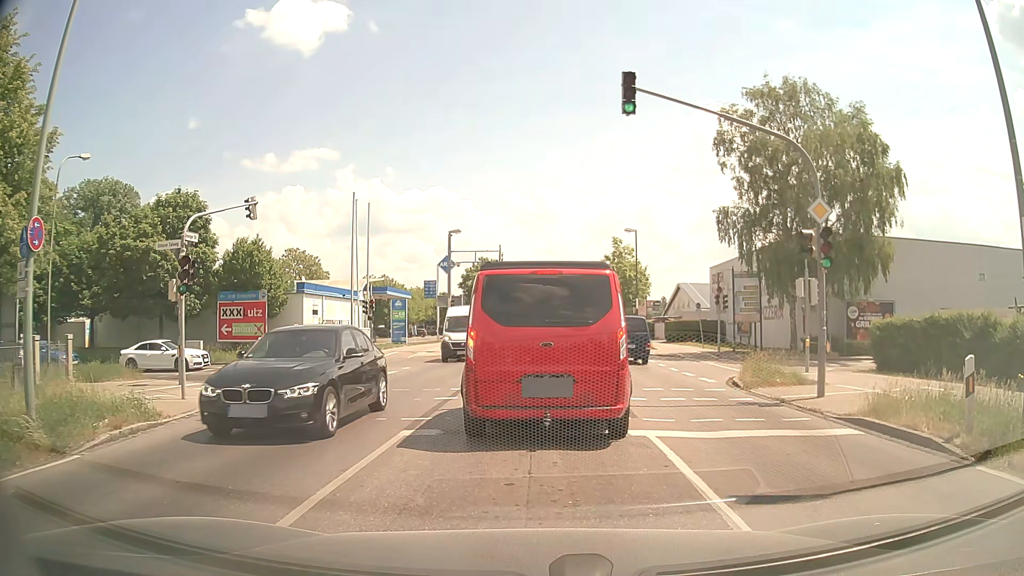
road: tertiary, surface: asphalt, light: Day
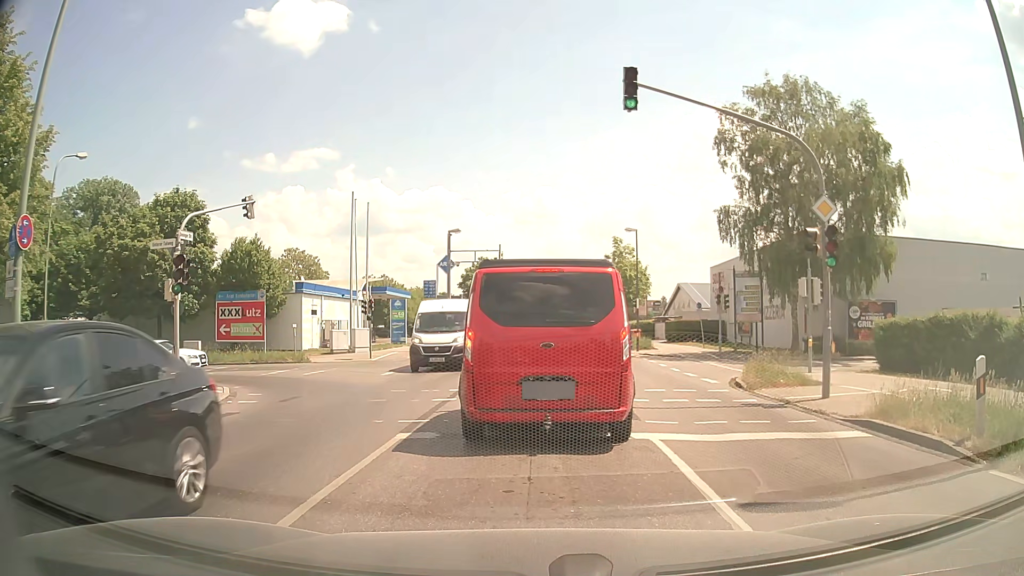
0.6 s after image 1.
(0.0, +0.2) m; 0°
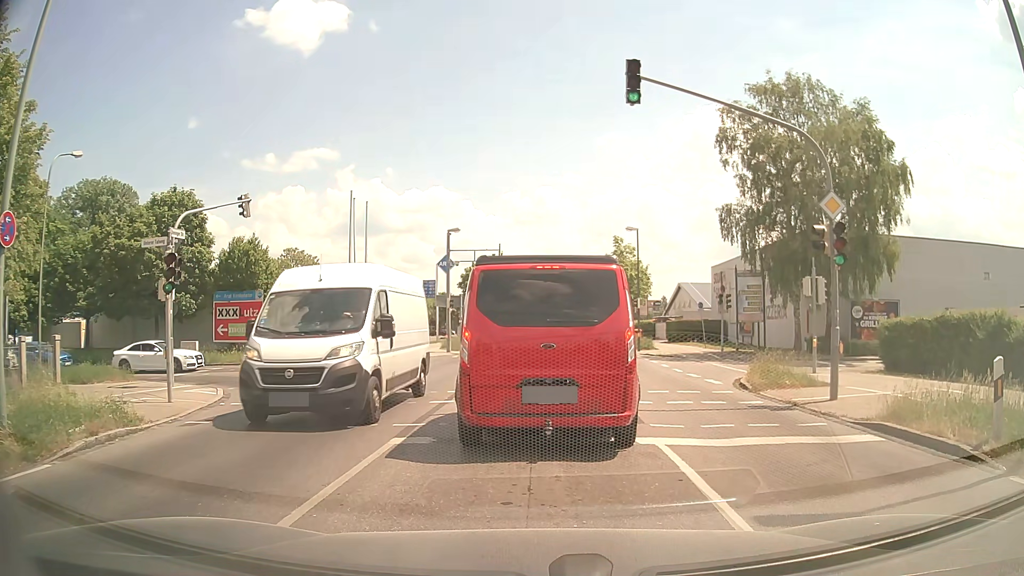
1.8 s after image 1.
(0.0, +0.4) m; 0°
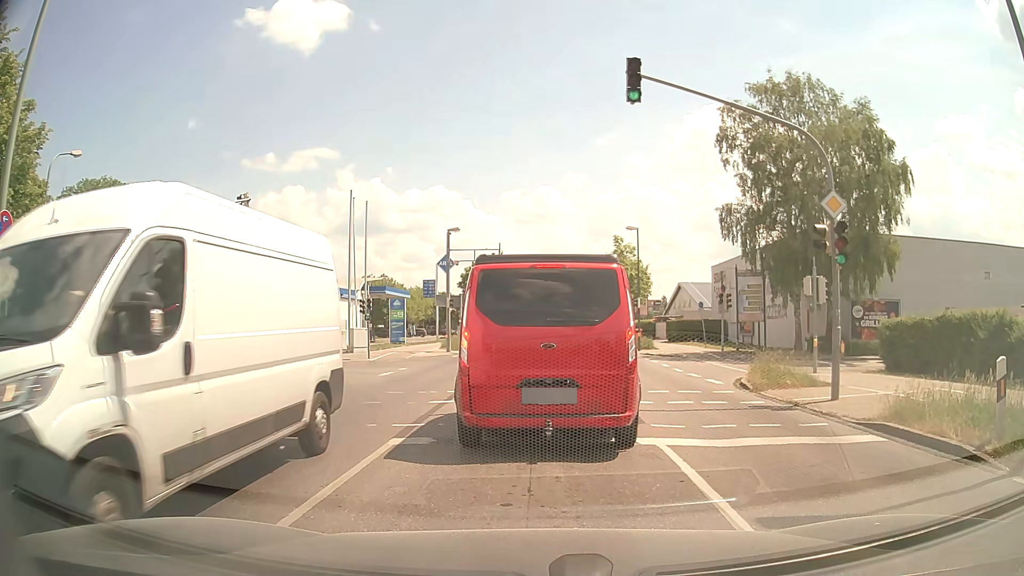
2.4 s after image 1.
(0.0, +0.1) m; 0°
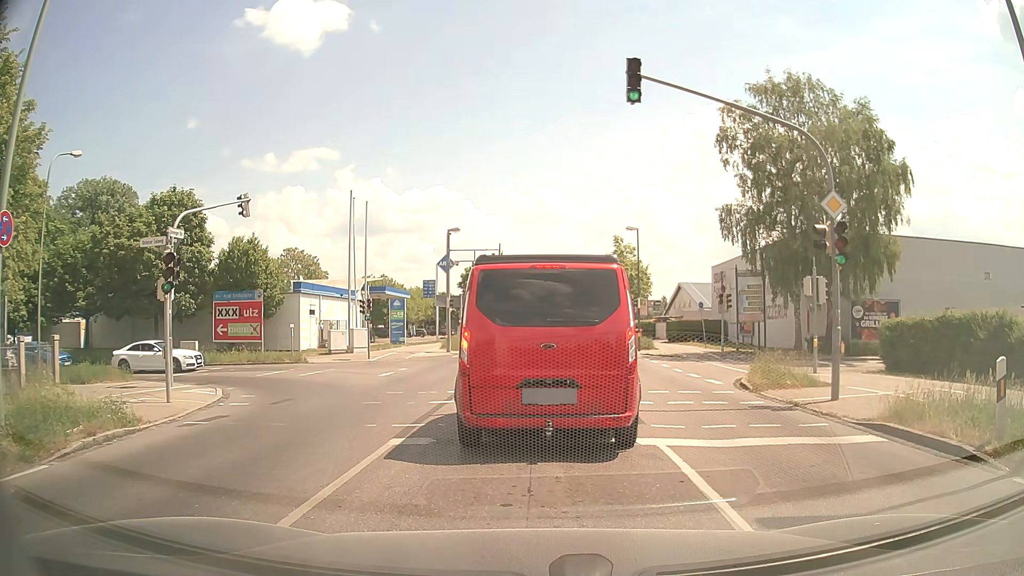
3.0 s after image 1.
(0.0, 0.0) m; 0°
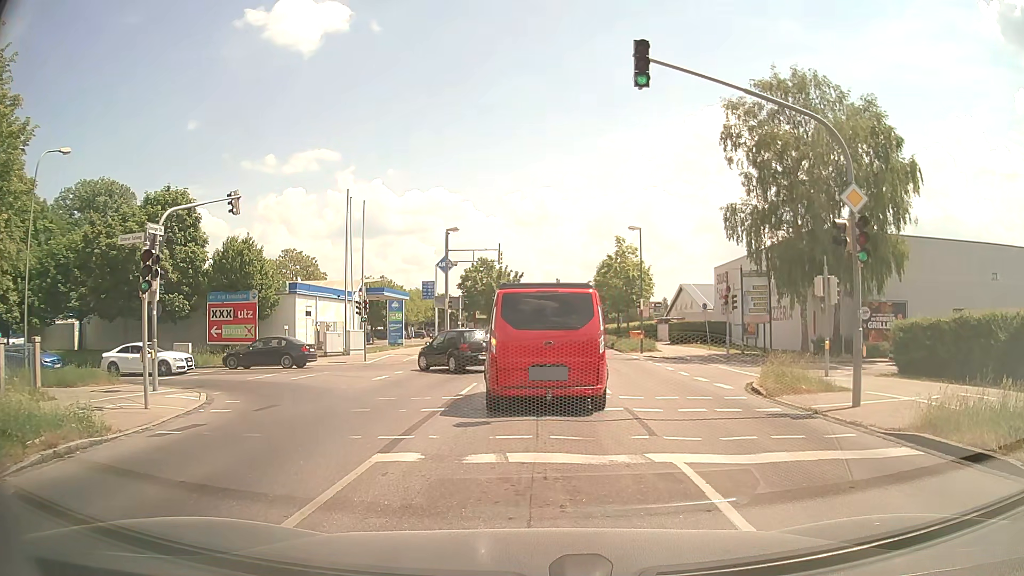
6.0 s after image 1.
(0.0, +0.9) m; 0°
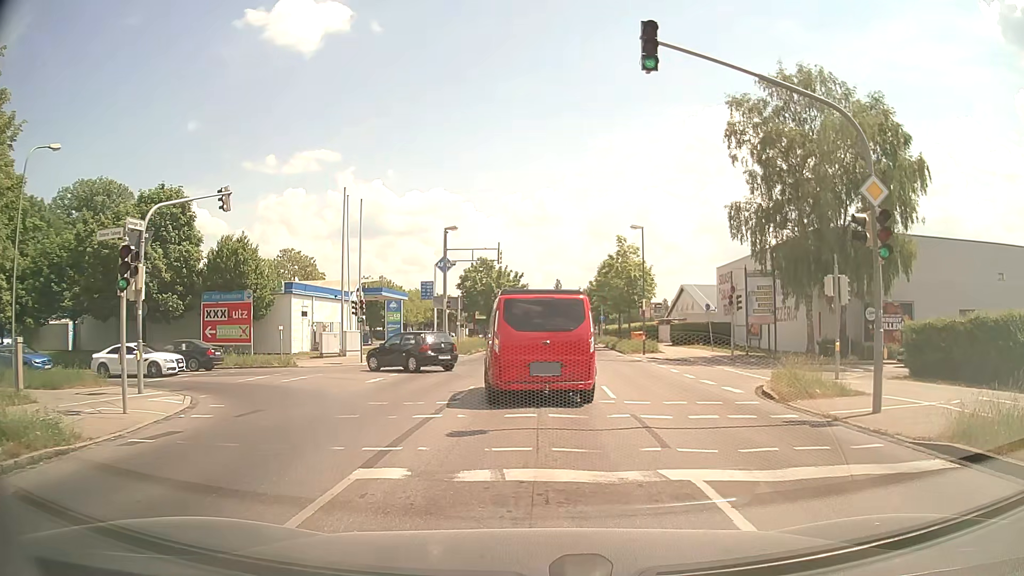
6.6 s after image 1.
(0.0, +0.8) m; +1°
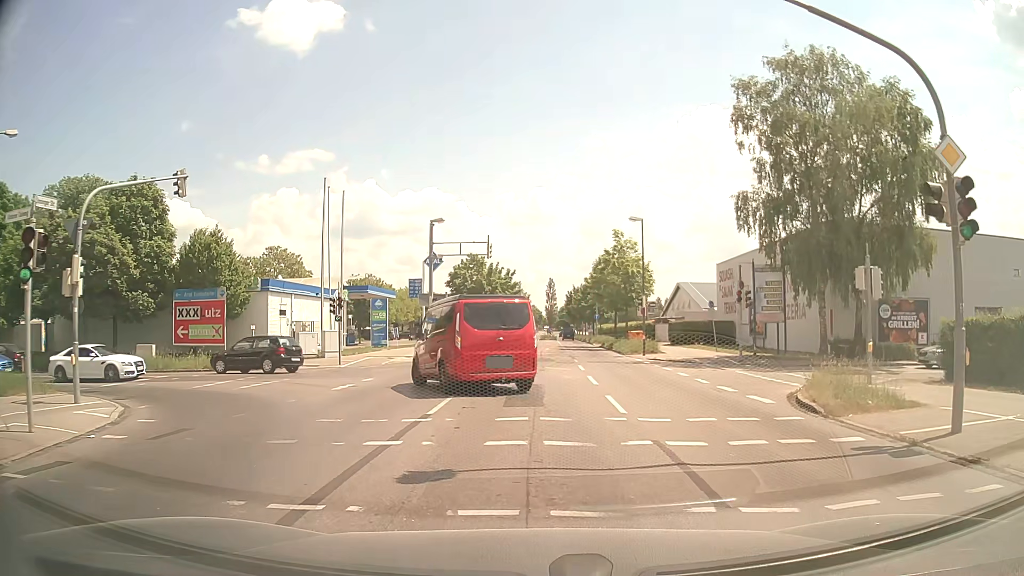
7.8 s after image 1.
(0.0, +2.8) m; 0°
